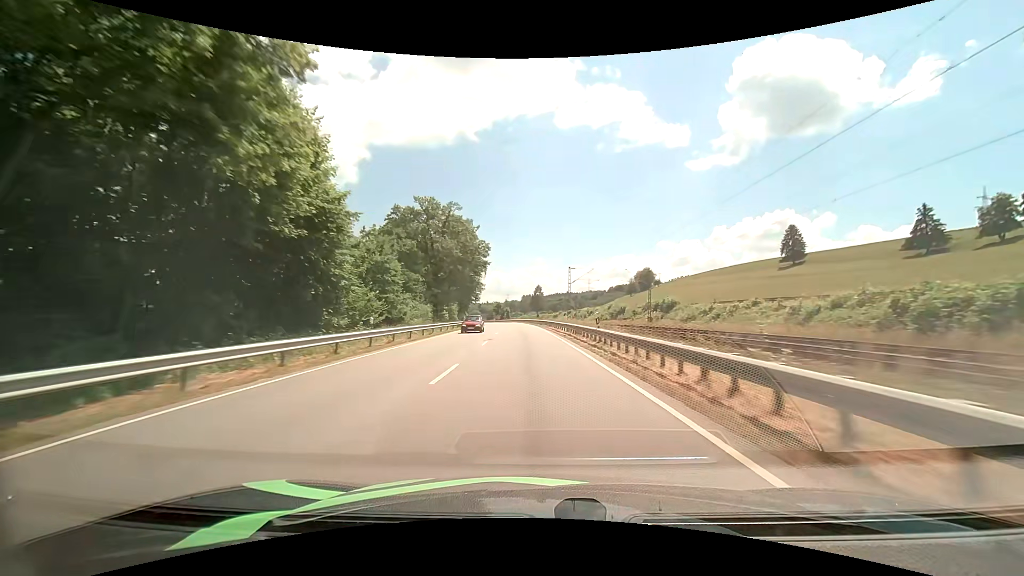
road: primary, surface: asphalt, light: Day
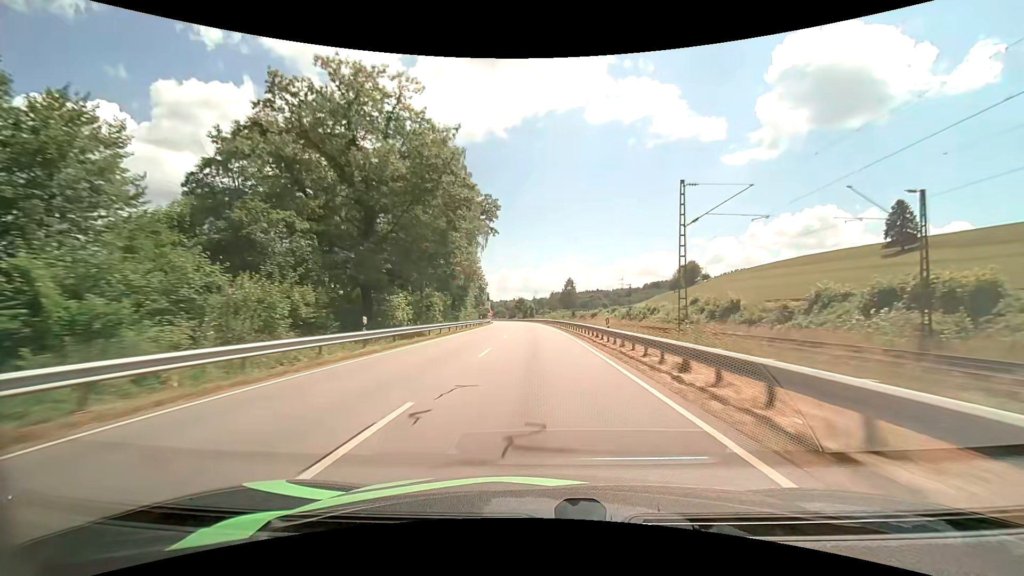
(-1.3, +42.8) m; -3°
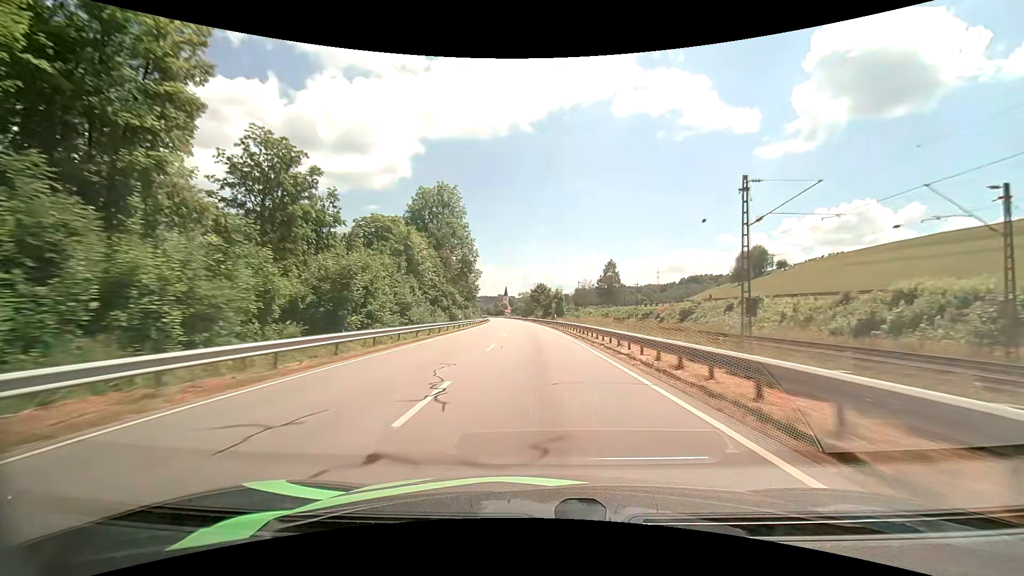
(-1.6, +71.3) m; -3°
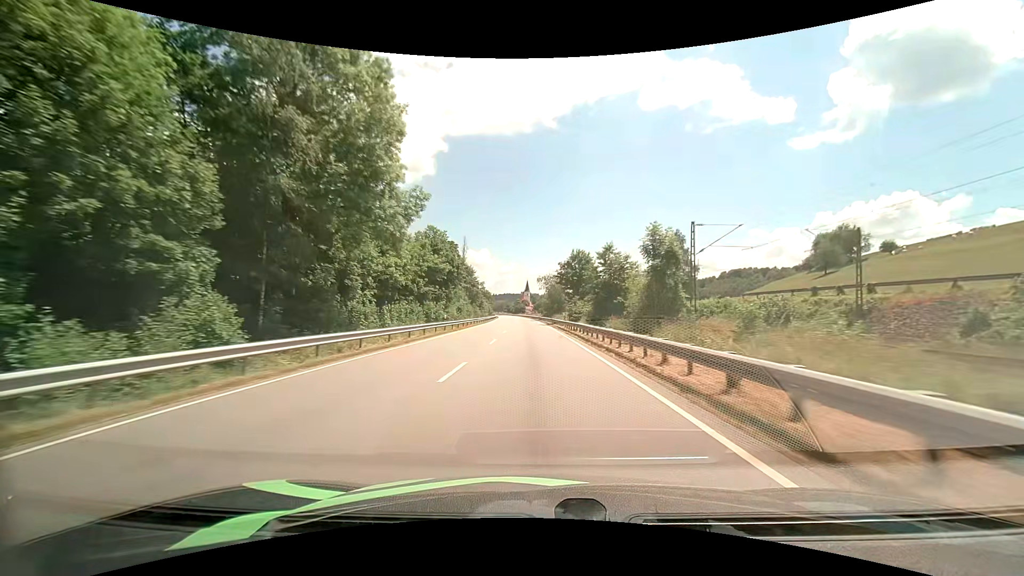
(-1.3, +57.7) m; -3°
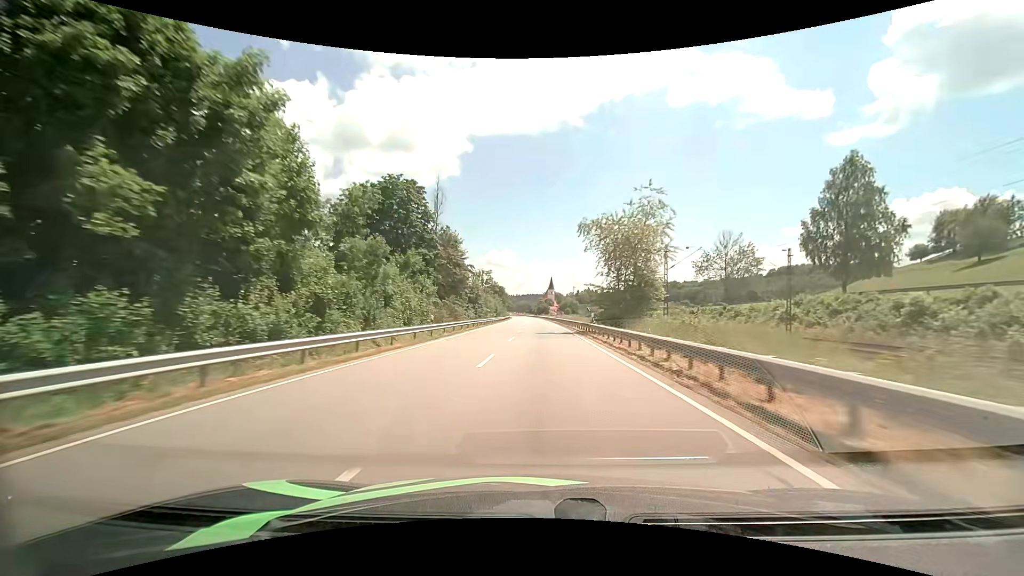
(-1.5, +58.6) m; -3°
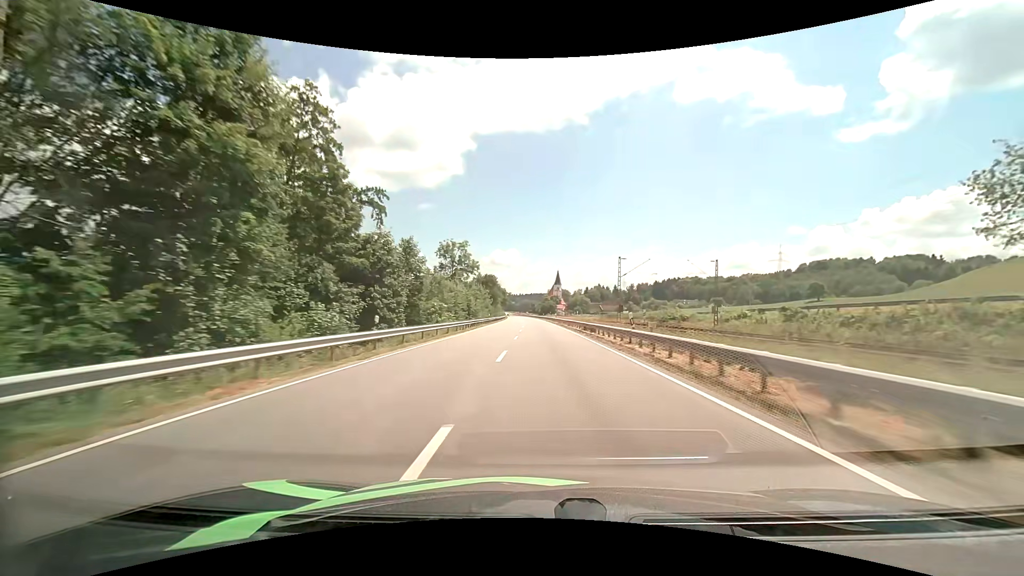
(-0.5, +59.0) m; 0°
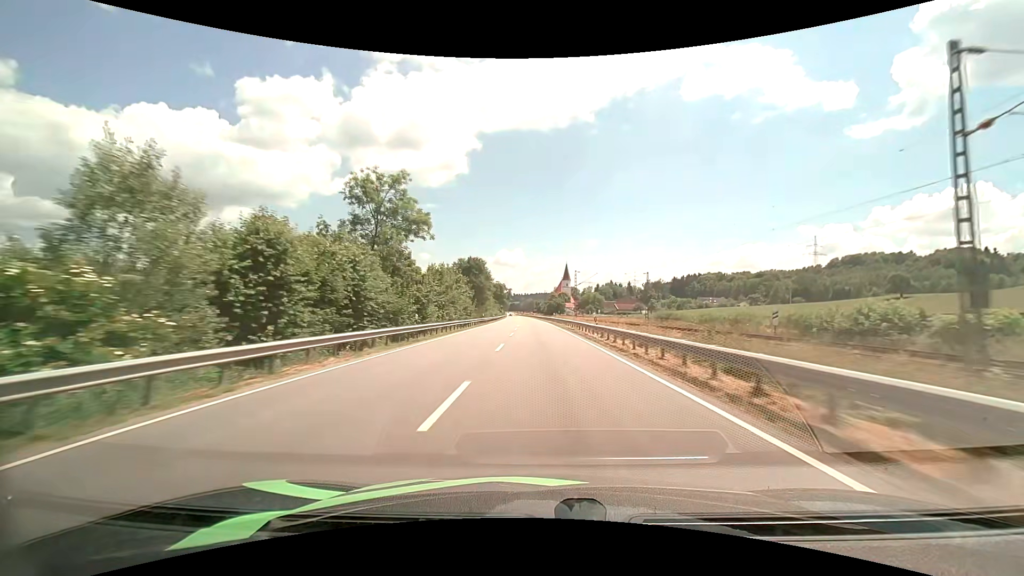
(-0.2, +44.6) m; -1°
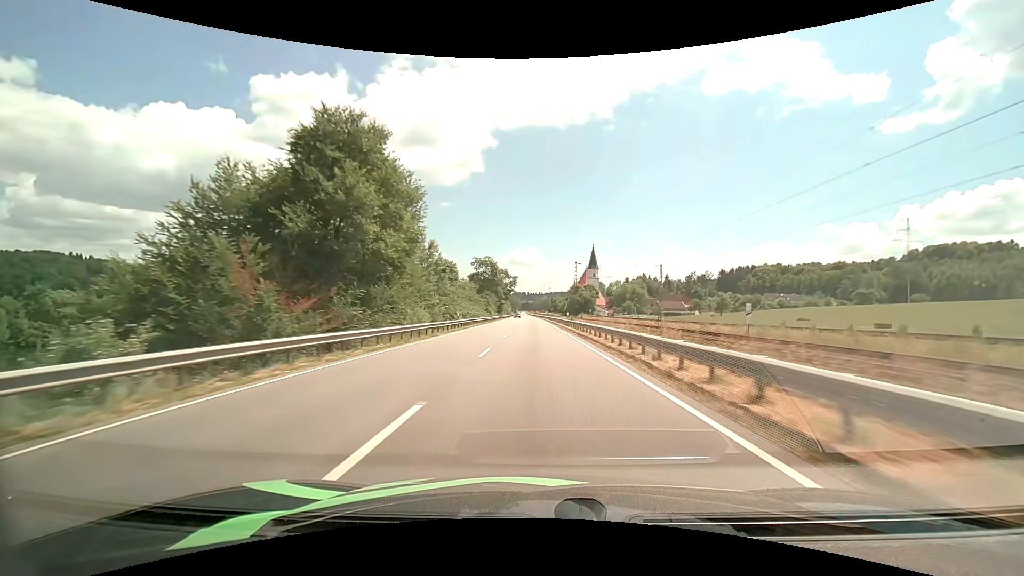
(-1.0, +75.1) m; -2°
(0, +10) (0, +20) (0, +30) (0, +40) (0, +50) (-1, +60) (-1, +70) (-1, +80) (-1, +90) (-1, +100) m
